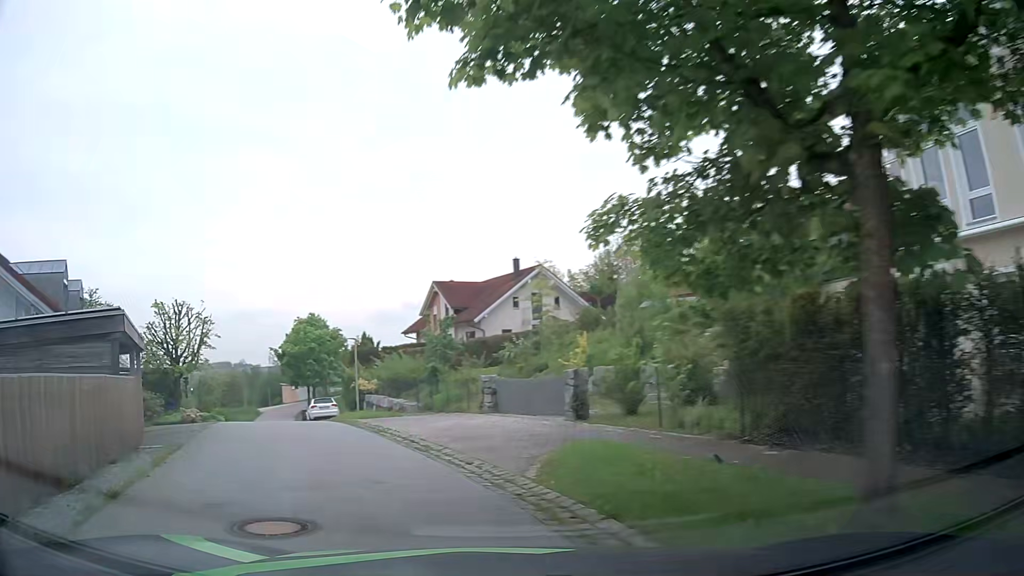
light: Day
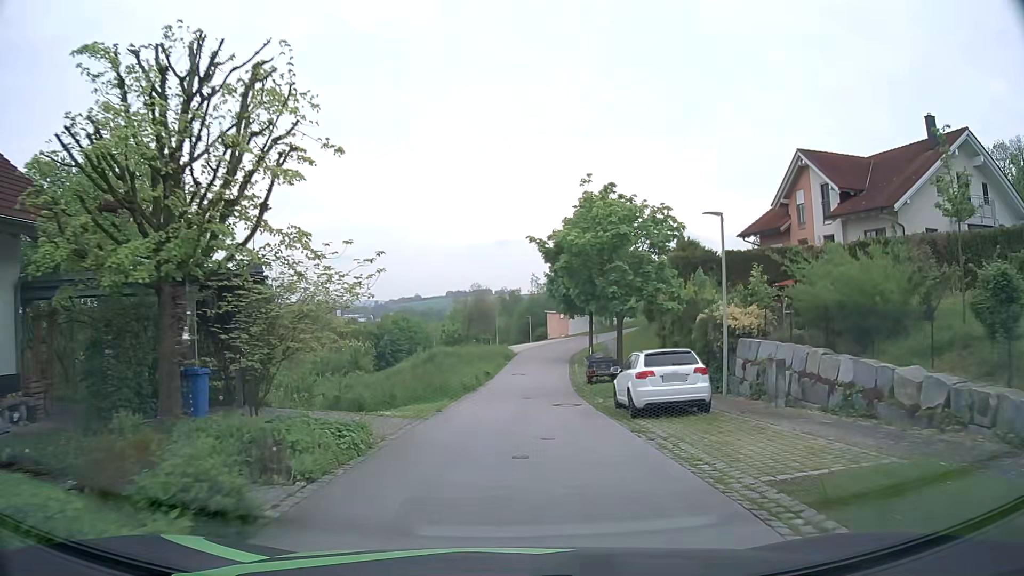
(-7.8, +22.8) m; -23°
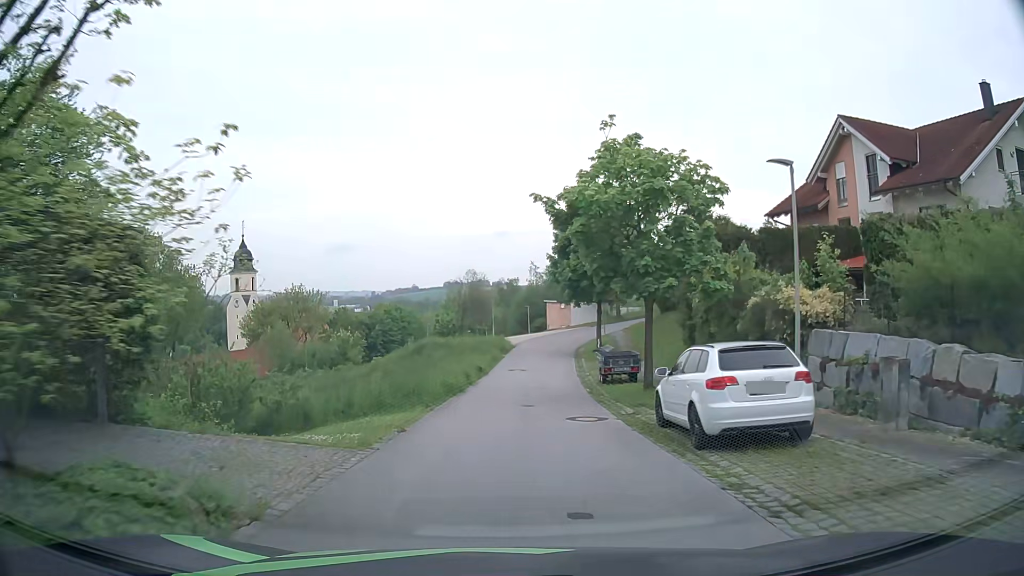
(0.0, +5.2) m; 0°
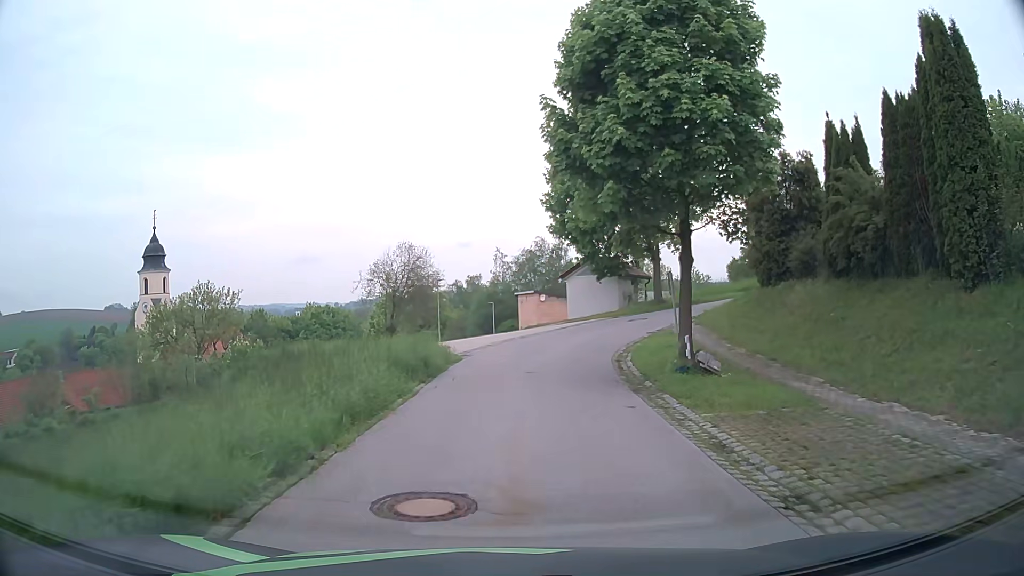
(+0.8, +25.1) m; +3°
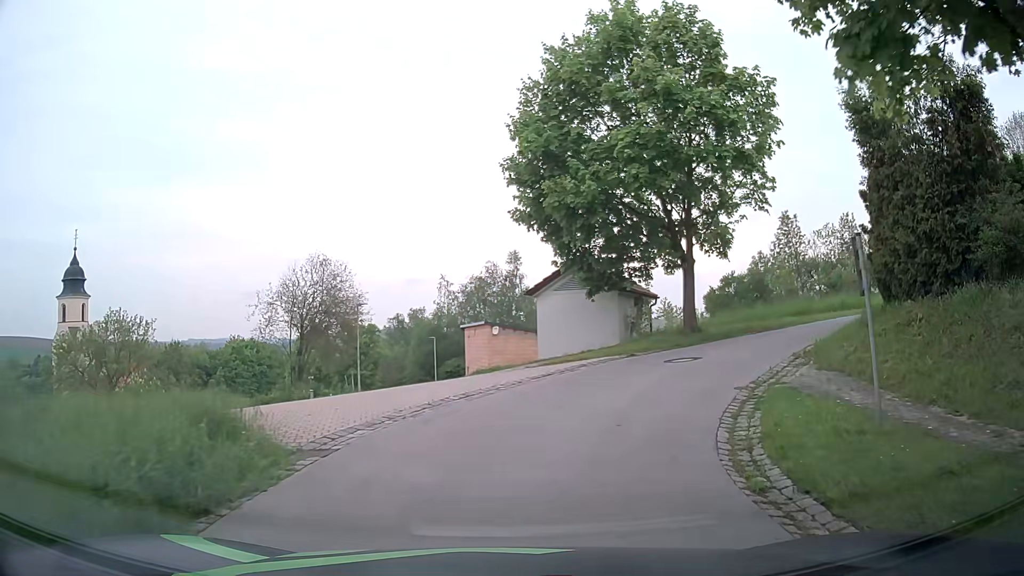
(+0.3, +11.6) m; +5°
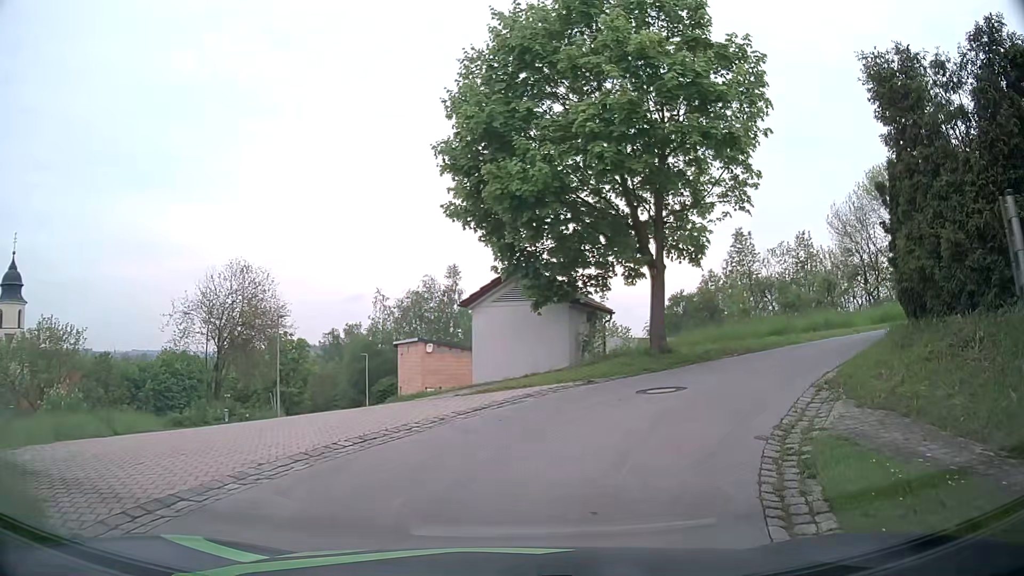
(+0.1, +3.3) m; +4°
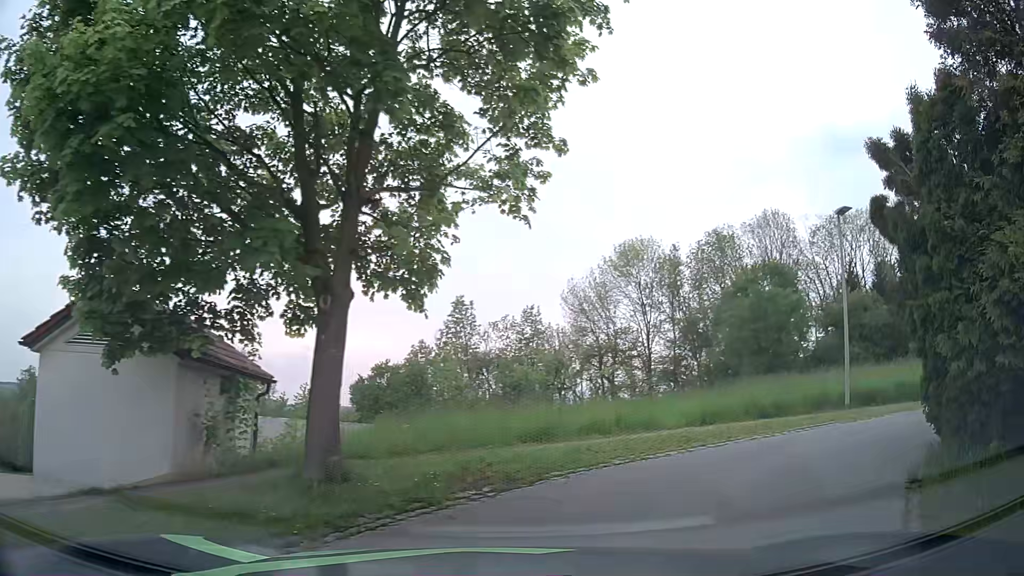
(+1.4, +8.0) m; +22°
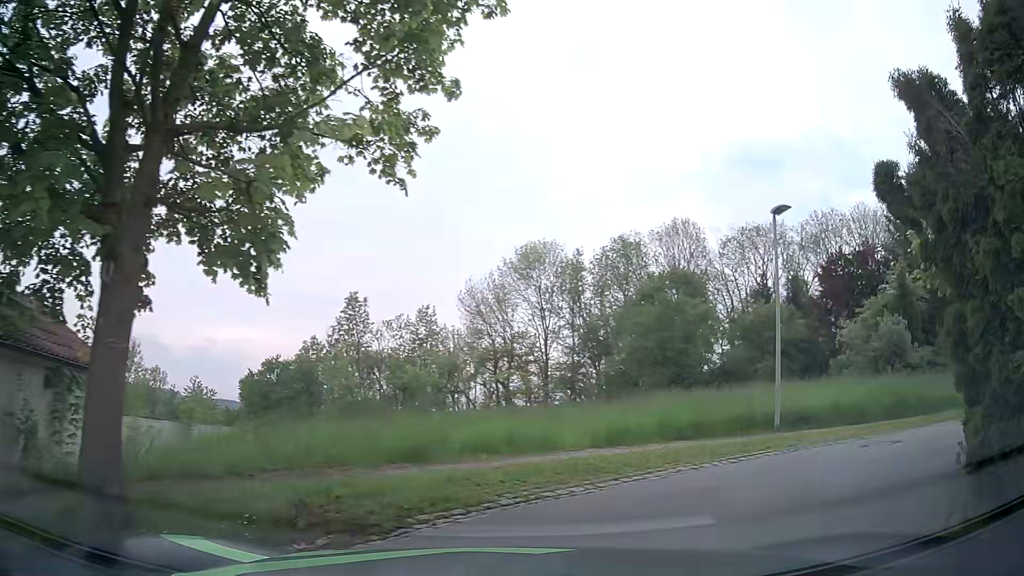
(+0.2, +2.2) m; +9°
